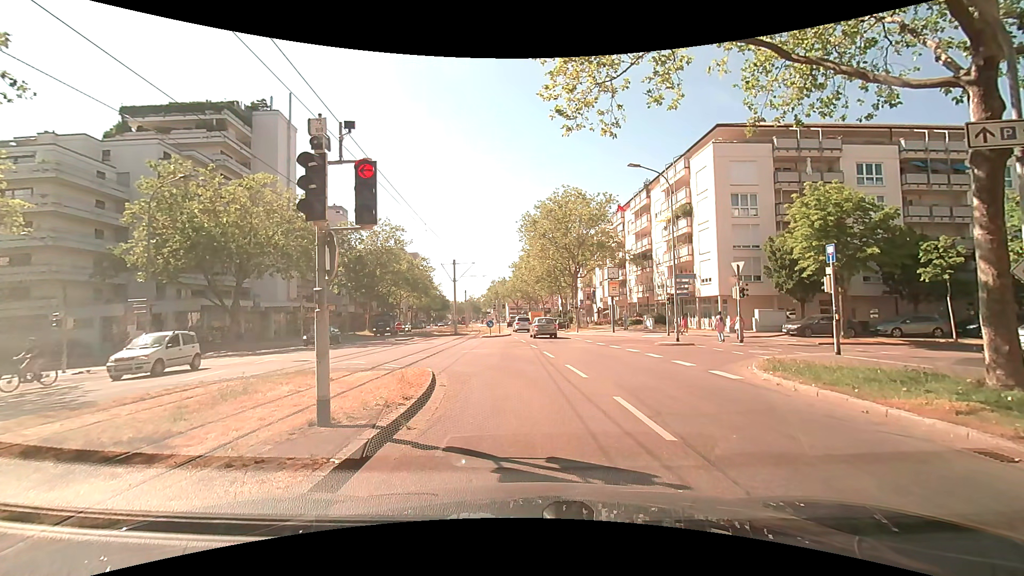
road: tertiary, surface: asphalt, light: Day
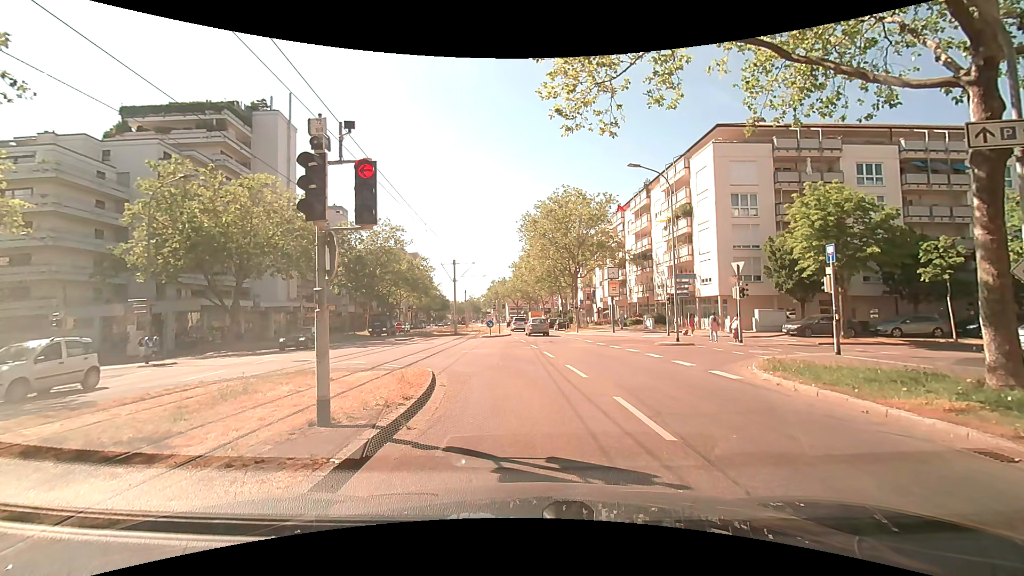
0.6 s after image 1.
(0.0, 0.0) m; 0°
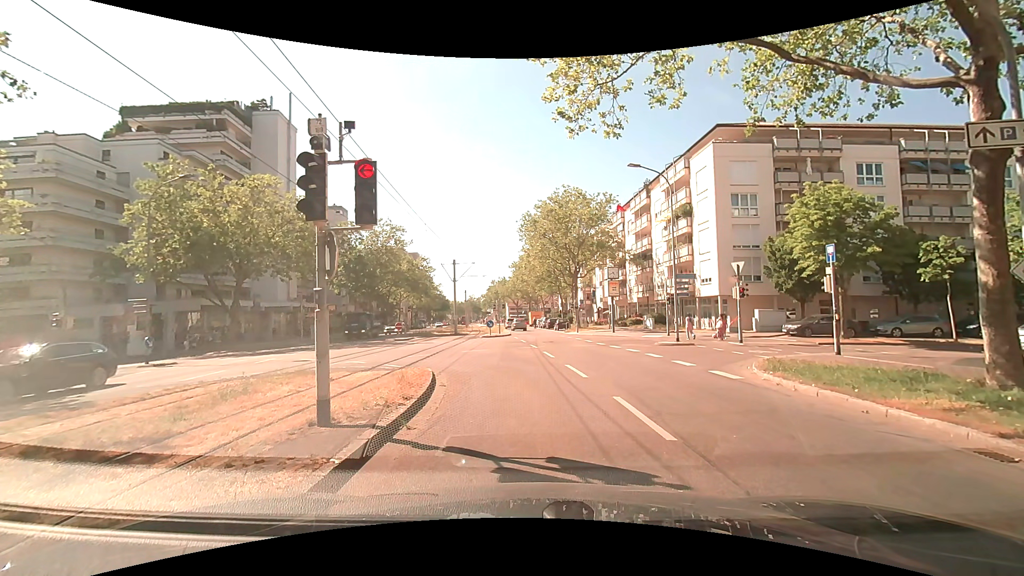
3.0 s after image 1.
(0.0, 0.0) m; 0°
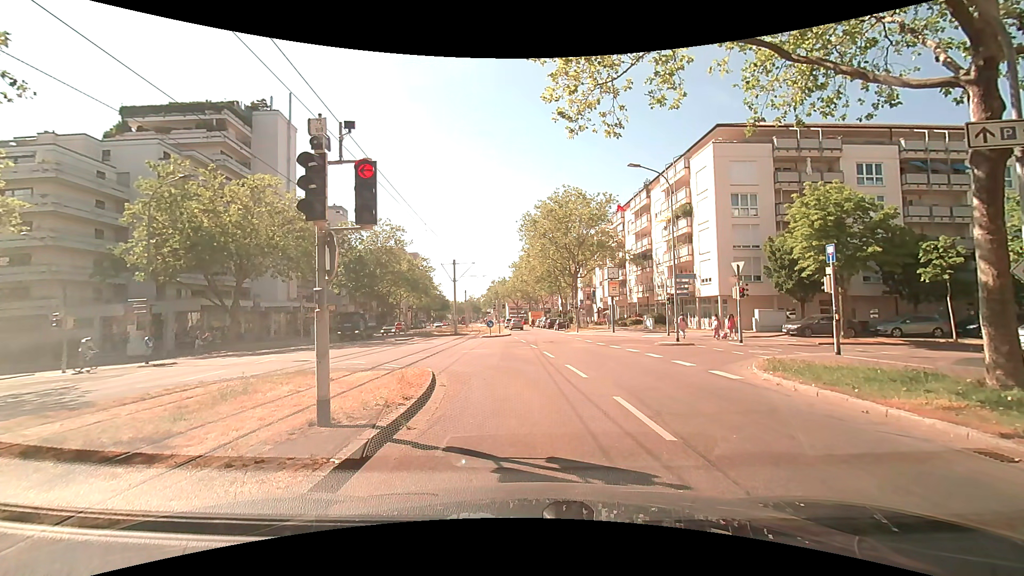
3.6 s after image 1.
(0.0, 0.0) m; 0°
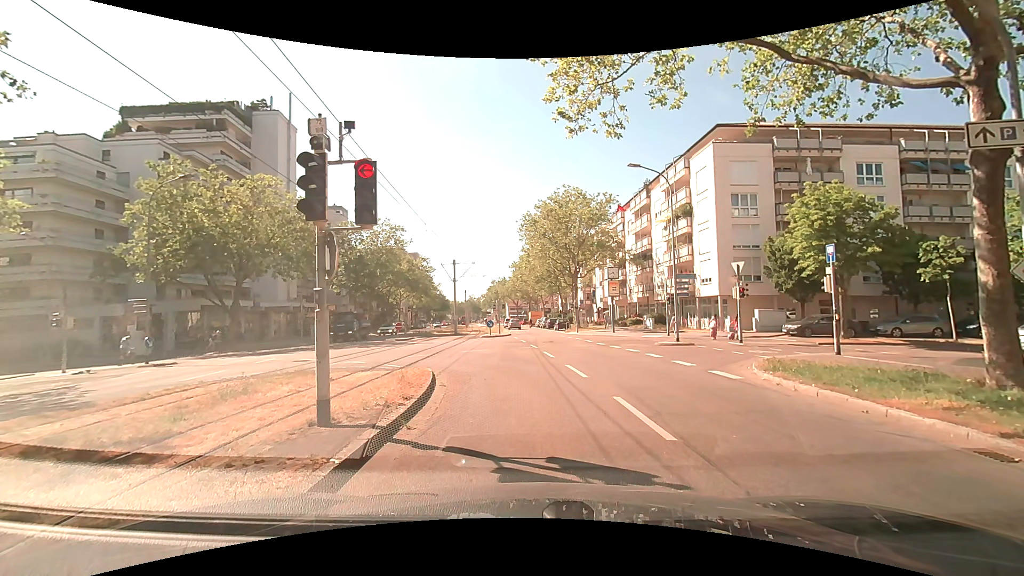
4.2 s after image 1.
(0.0, 0.0) m; 0°
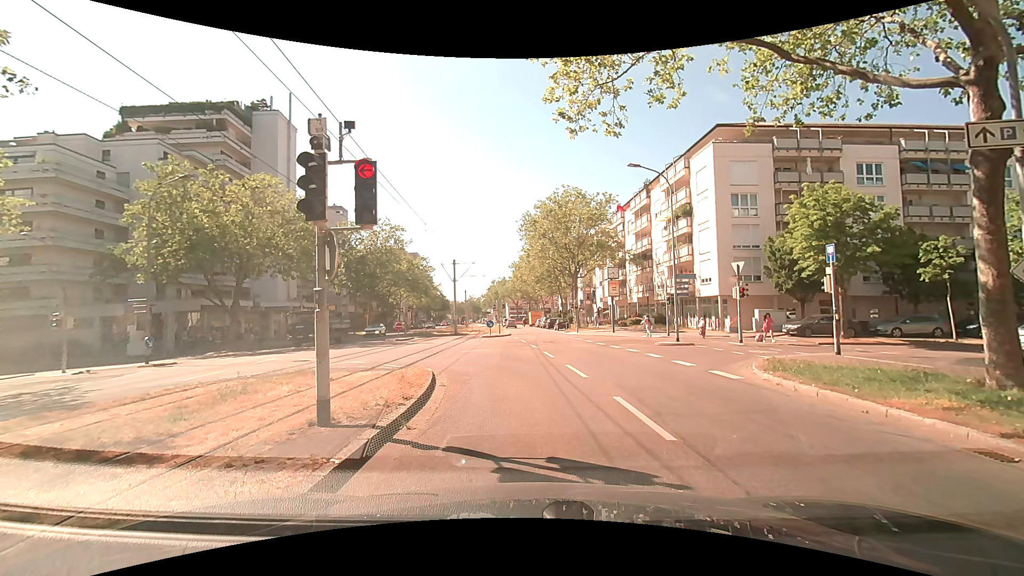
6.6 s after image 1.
(0.0, 0.0) m; 0°
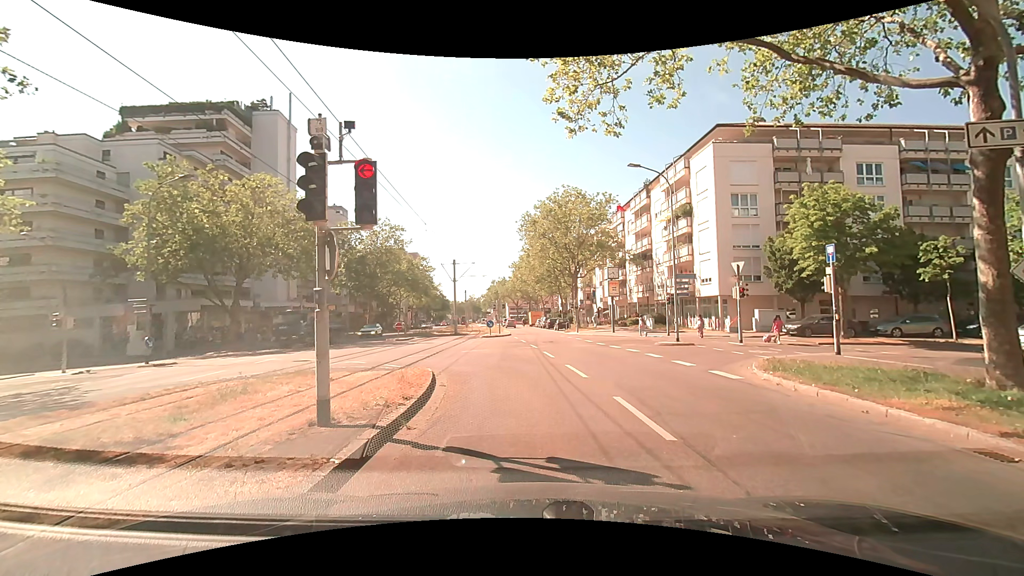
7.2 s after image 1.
(0.0, 0.0) m; 0°
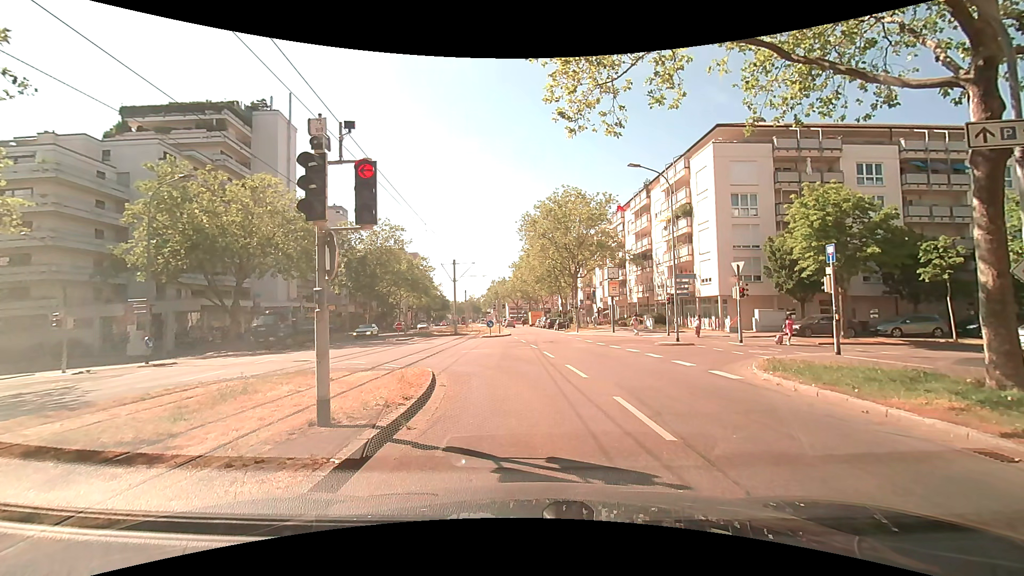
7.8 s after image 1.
(0.0, 0.0) m; 0°
